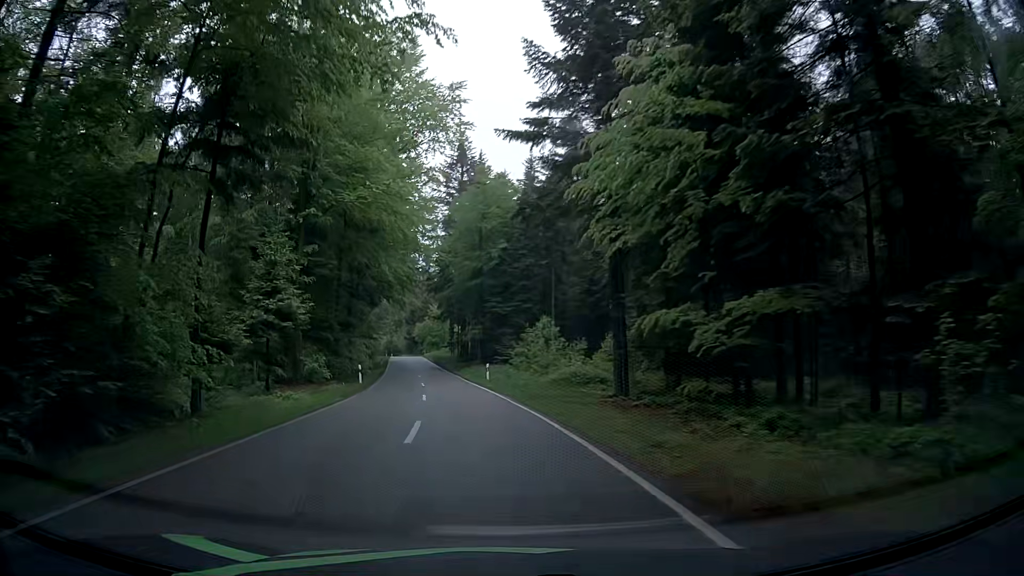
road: tertiary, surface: asphalt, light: Day
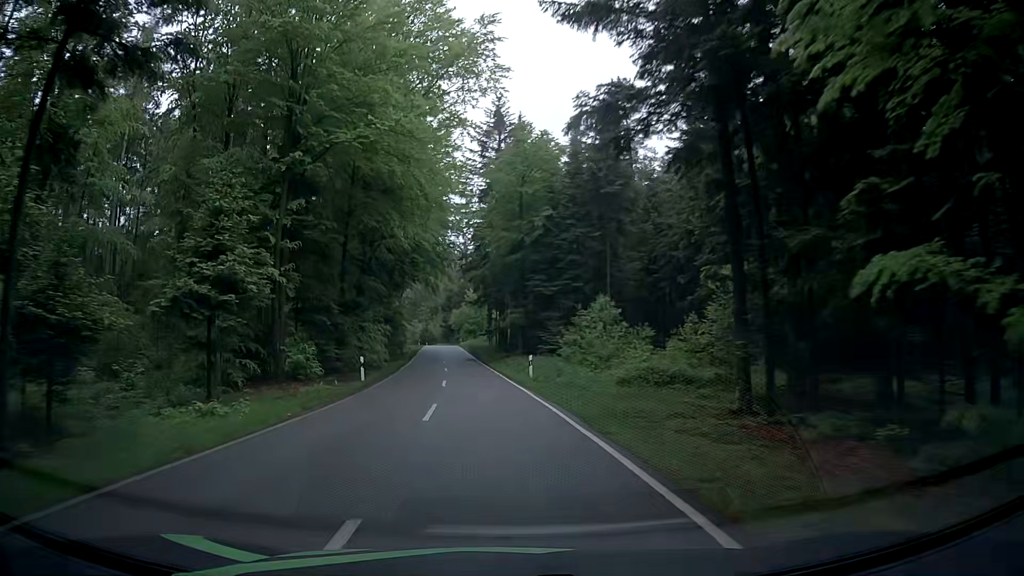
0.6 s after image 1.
(-0.2, +9.3) m; -3°
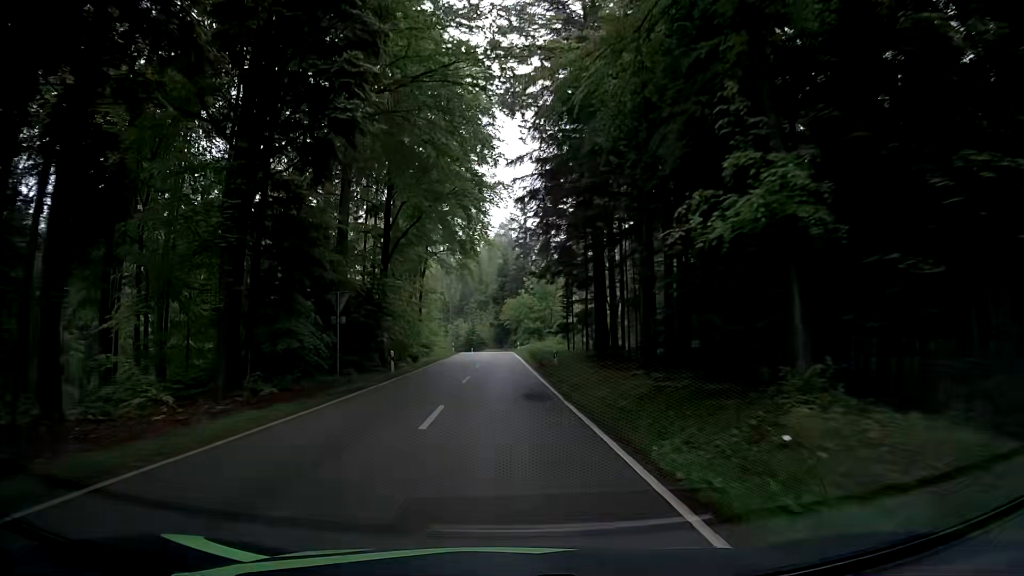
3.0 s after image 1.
(-2.4, +39.3) m; -6°
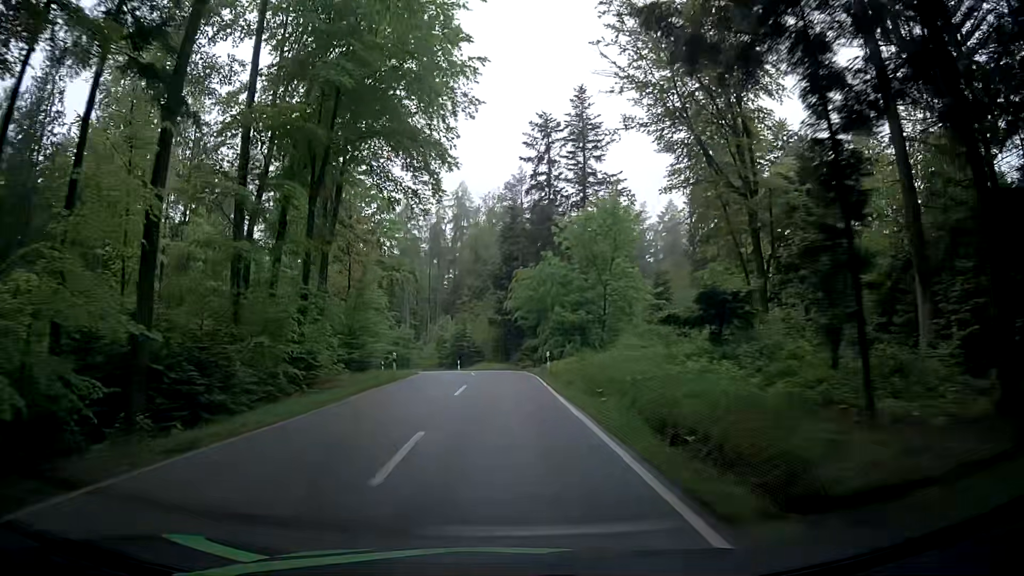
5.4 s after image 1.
(-0.5, +40.3) m; -1°
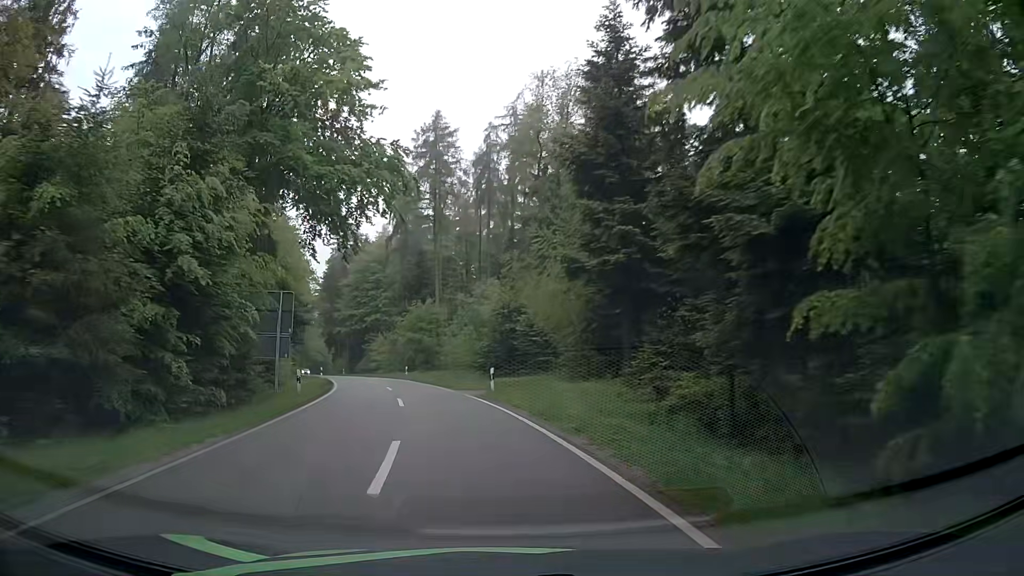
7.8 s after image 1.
(-0.4, +36.1) m; -5°
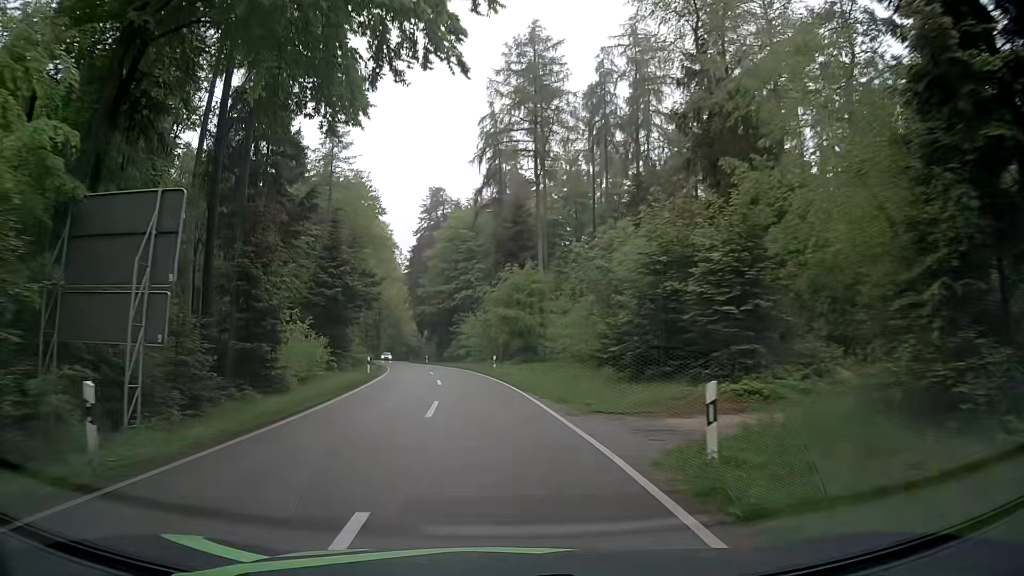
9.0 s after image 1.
(-1.5, +17.2) m; -9°
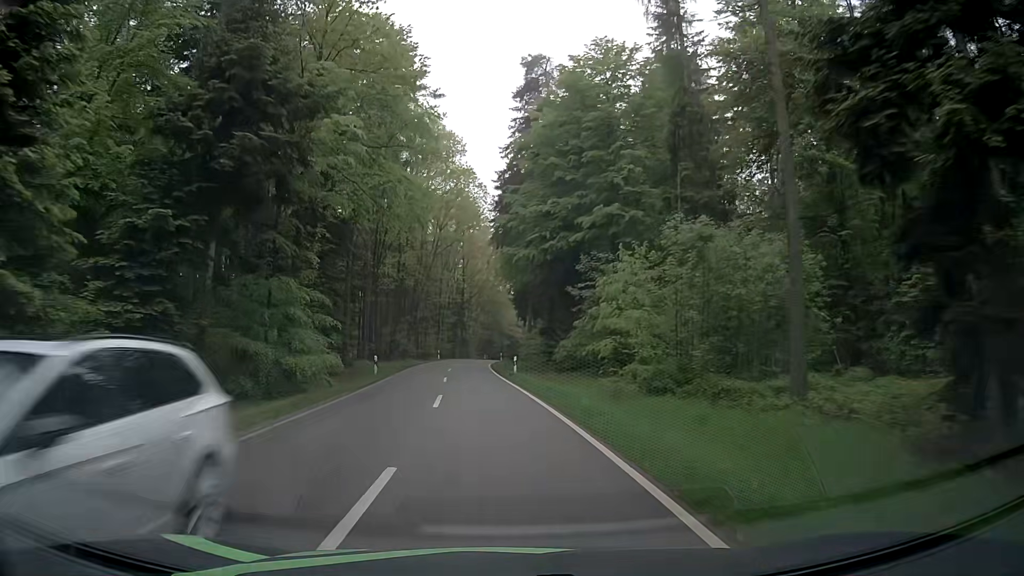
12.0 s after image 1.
(-4.4, +46.5) m; -10°
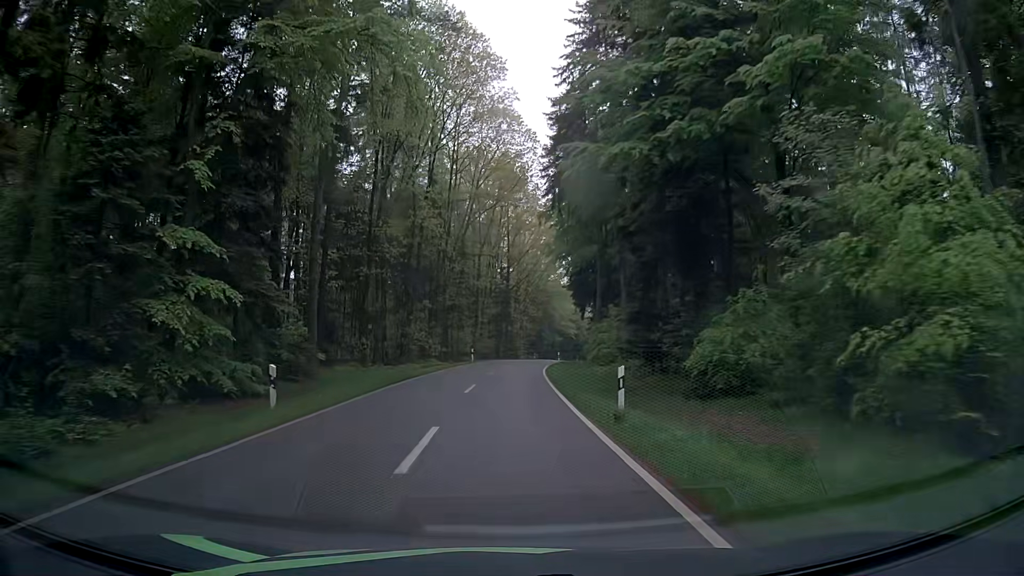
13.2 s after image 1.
(-0.8, +20.4) m; -4°
(0, +10) (0, +20) (0, +30) (0, +40) (+1, +50) (+2, +60) (+4, +70) (+5, +80) (+6, +90) (+8, +100) m
